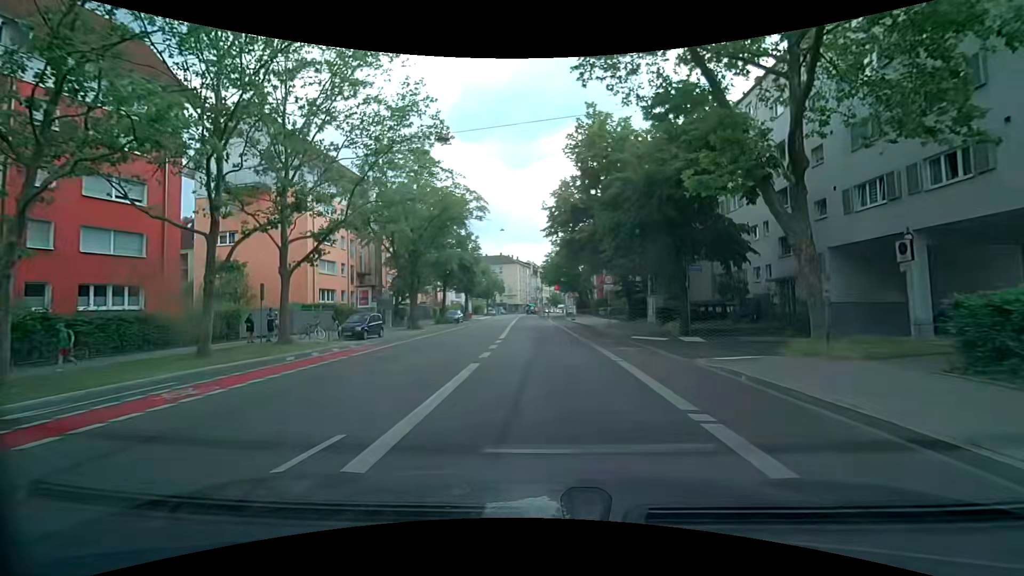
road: secondary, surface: asphalt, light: Day
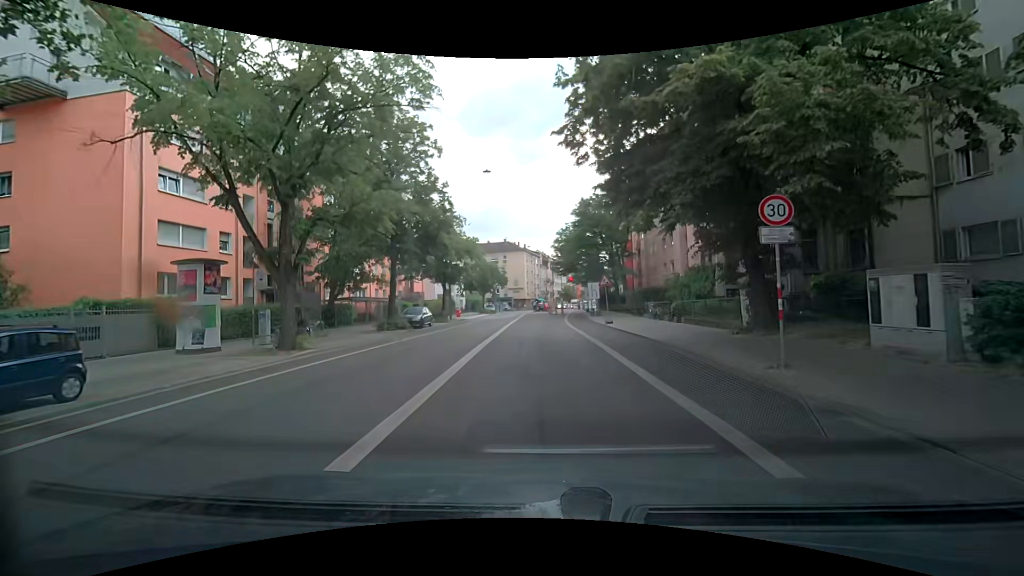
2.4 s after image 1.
(-0.1, +20.8) m; 0°
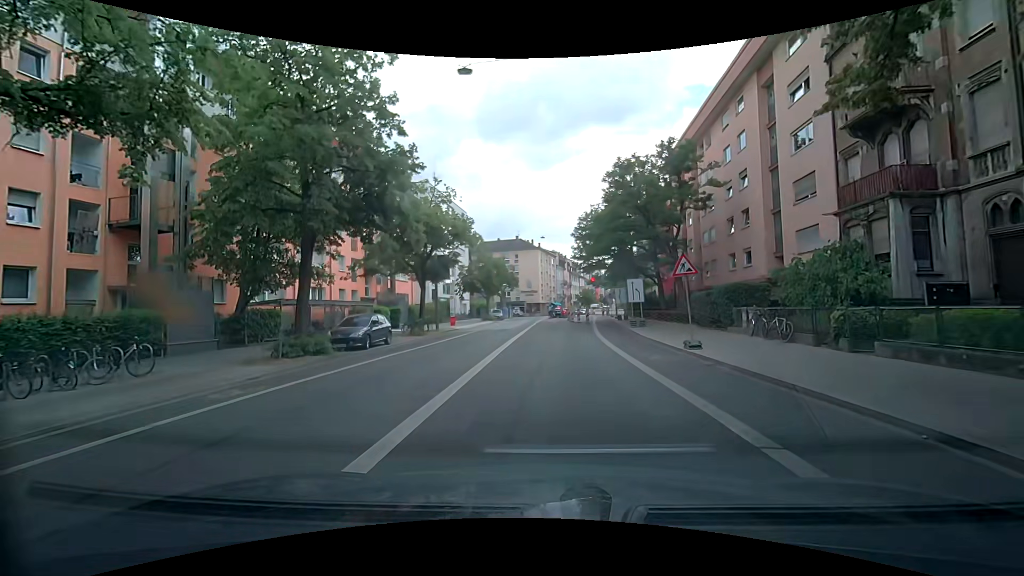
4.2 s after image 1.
(-0.5, +13.6) m; -2°
